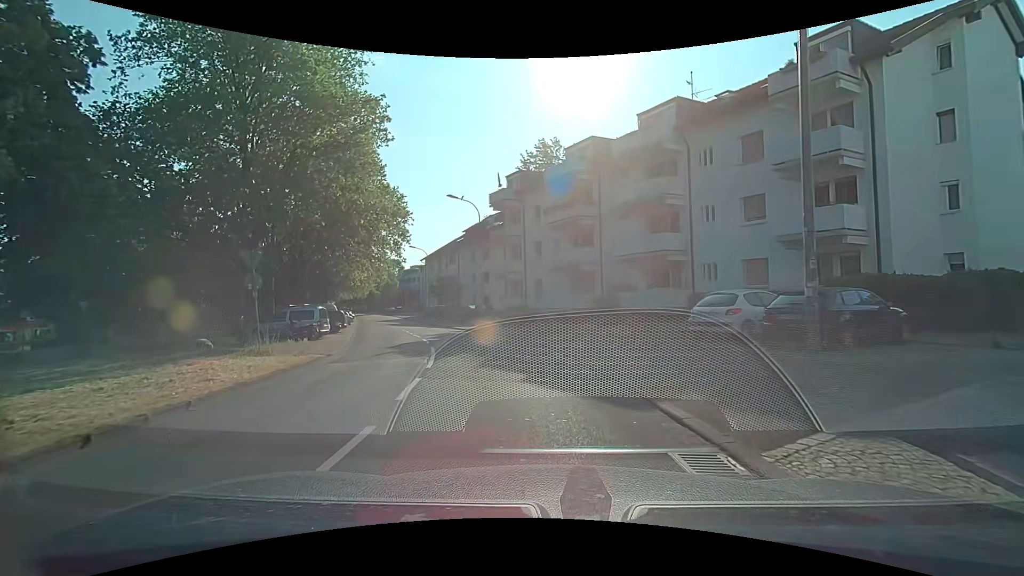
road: residential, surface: asphalt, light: Day
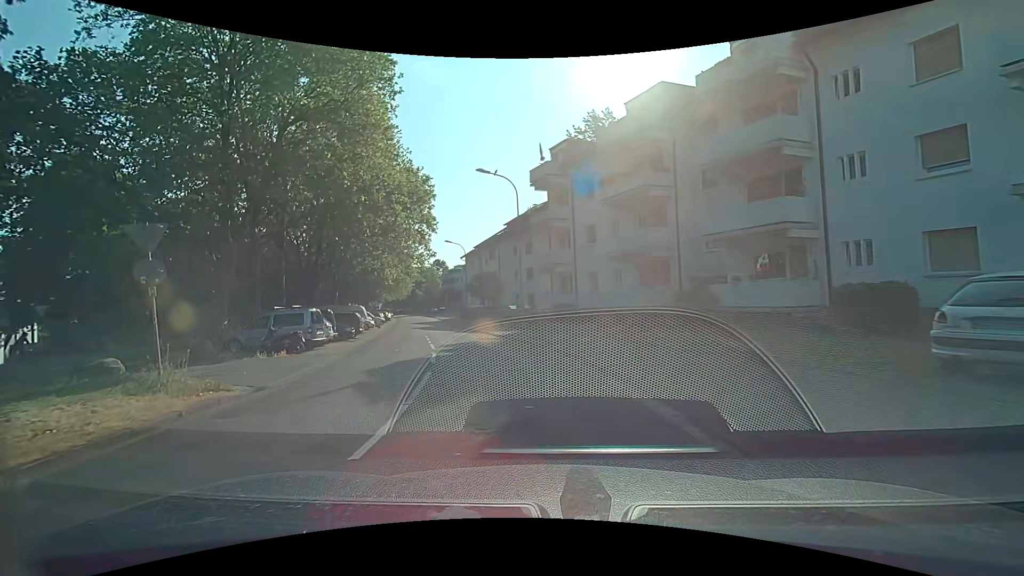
(-0.4, +7.0) m; -7°
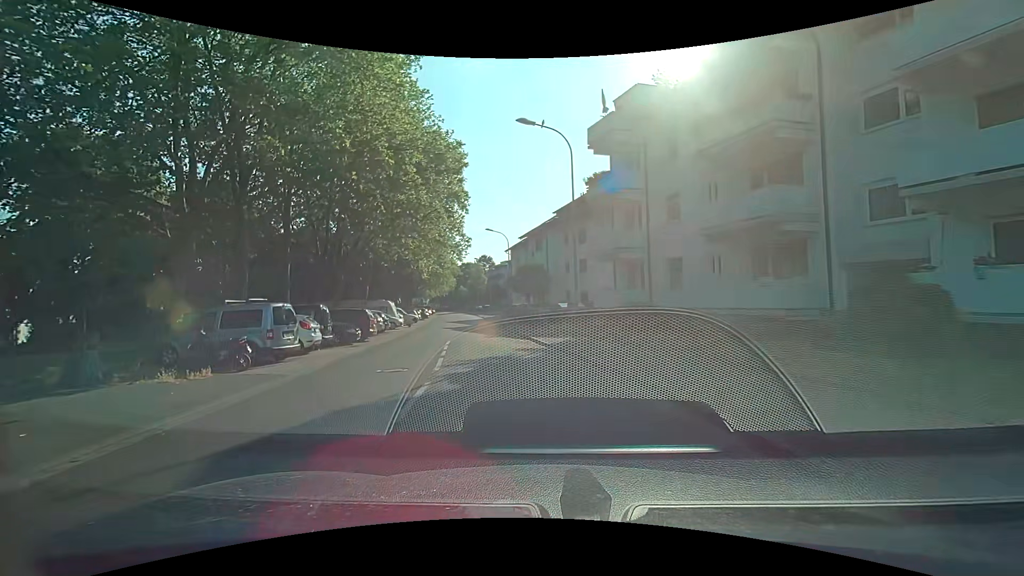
(-0.4, +7.4) m; -6°
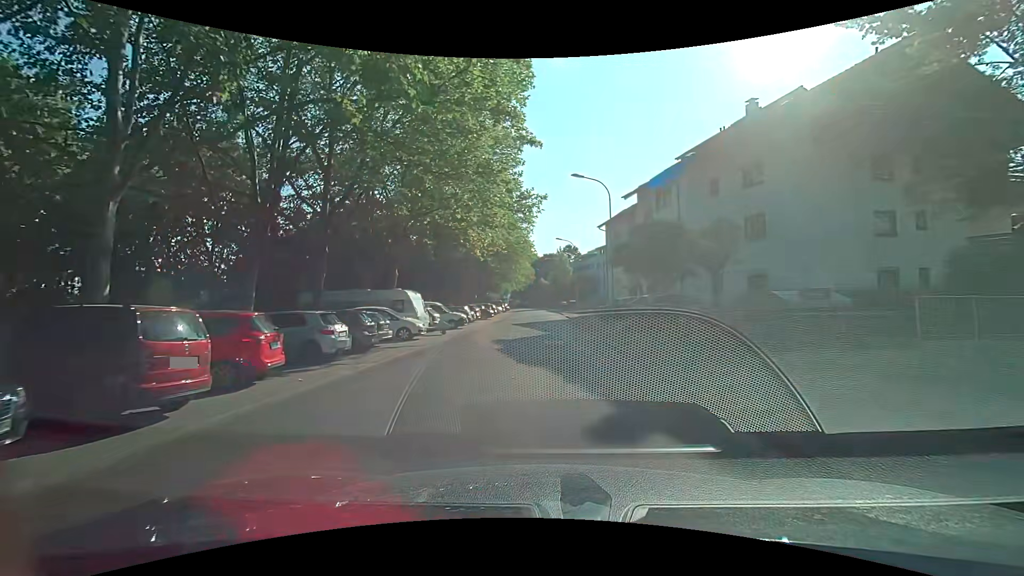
(-1.9, +19.6) m; -8°
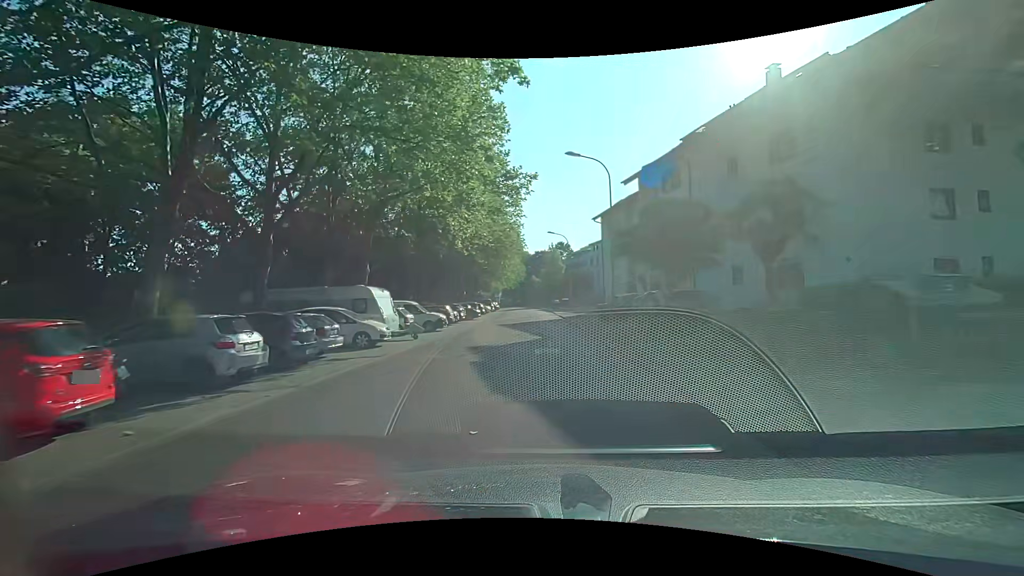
(-0.1, +4.3) m; -2°
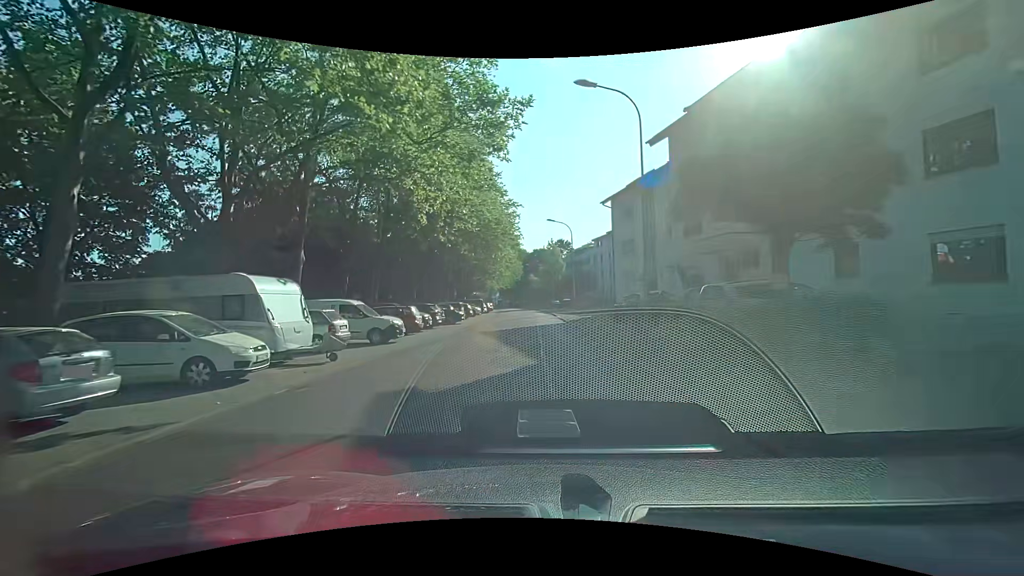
(+0.1, +8.8) m; +1°
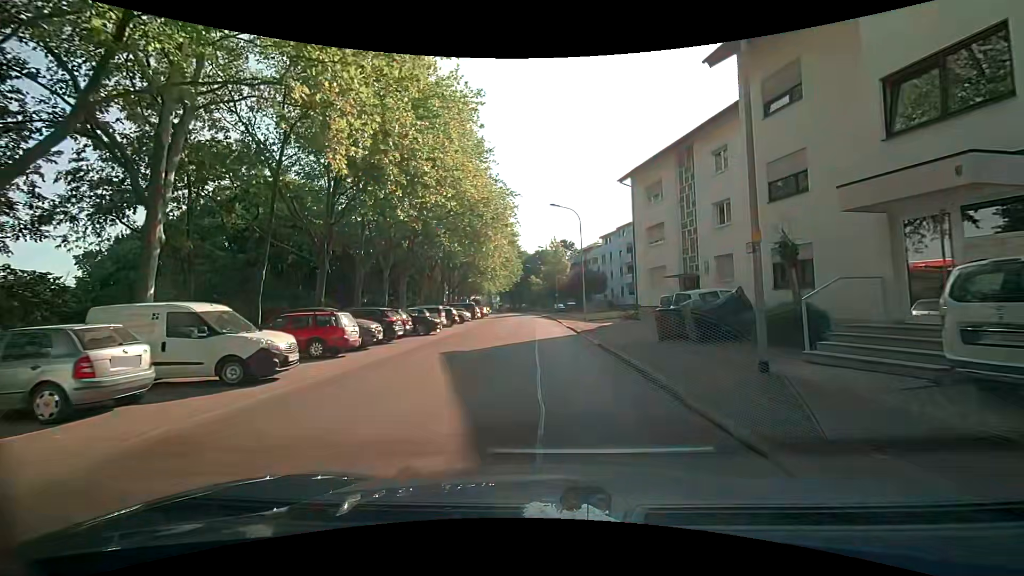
(+0.1, +9.2) m; -1°
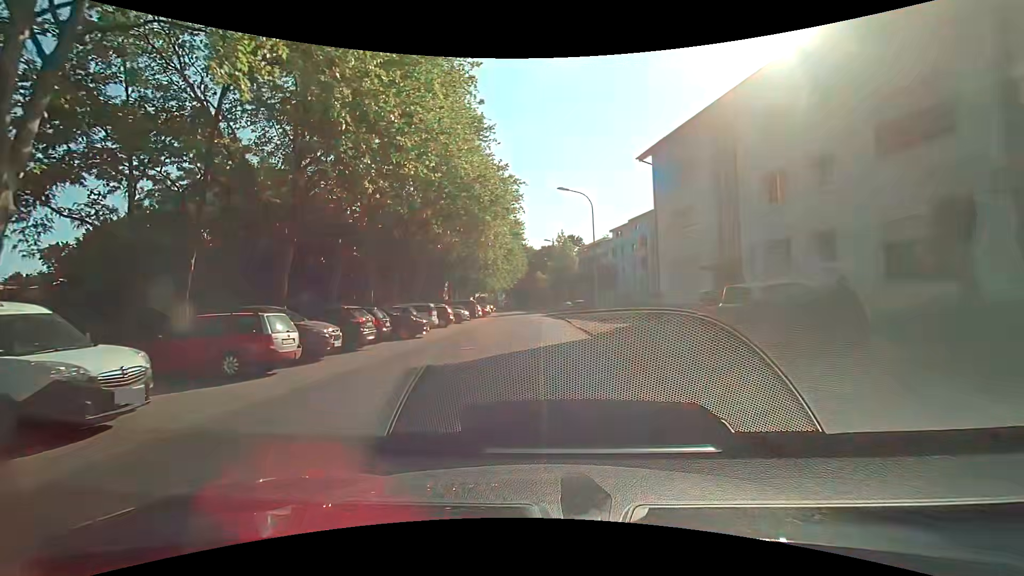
(0.0, +4.7) m; 0°
(0, +10) (0, +20) (0, +30) (0, +40) (-1, +50) (-1, +60) (-2, +70) (-2, +80) (-3, +90) (-4, +100) m
